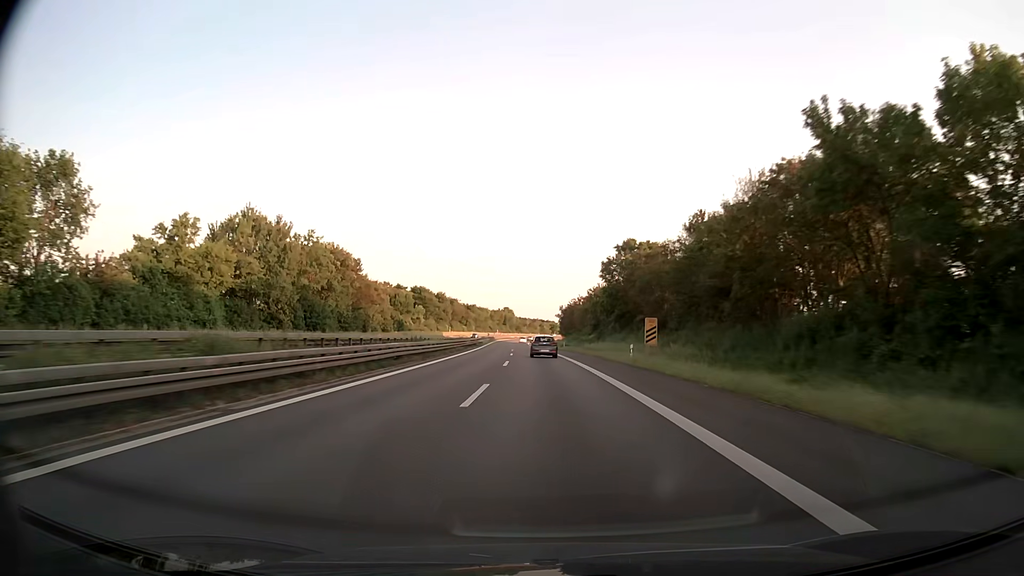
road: trunk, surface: asphalt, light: Day
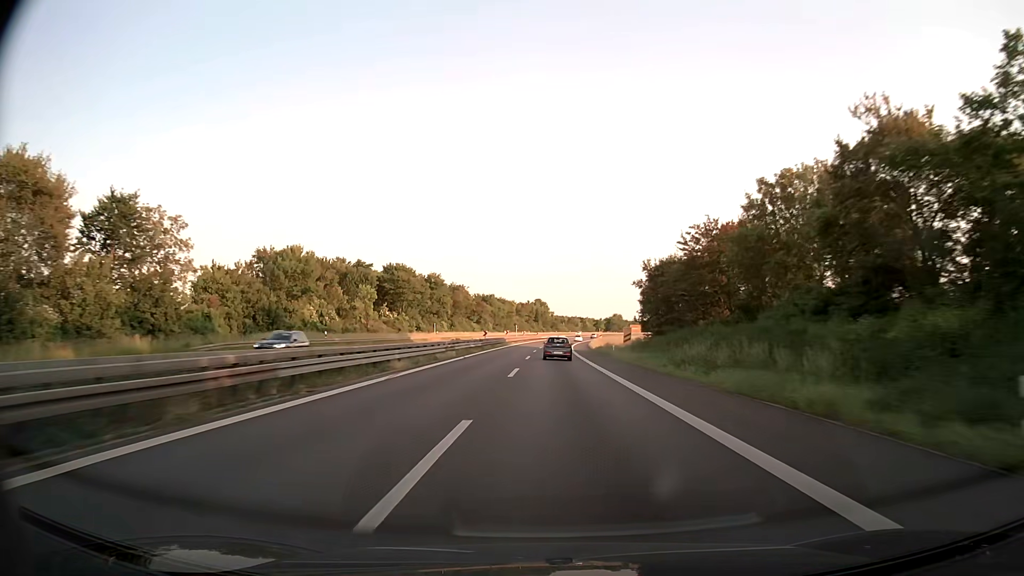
(-2.9, +80.2) m; -3°
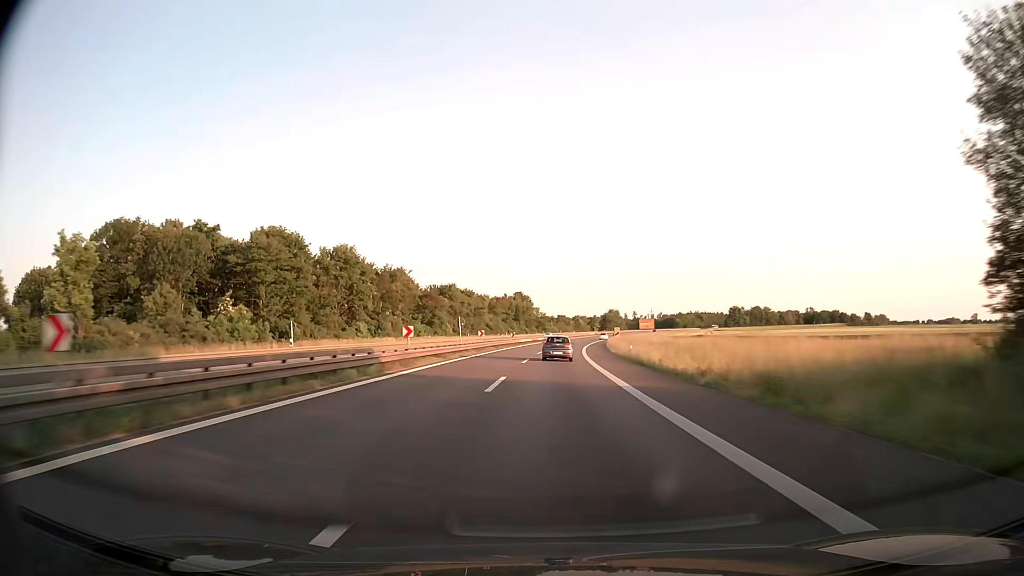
(+0.4, +60.3) m; +1°
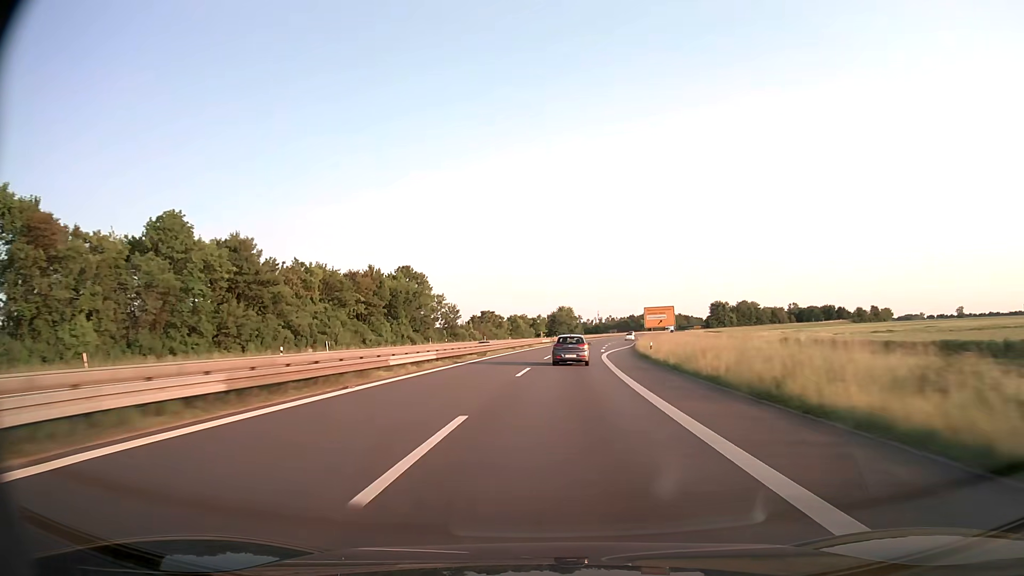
(+4.3, +101.5) m; +5°
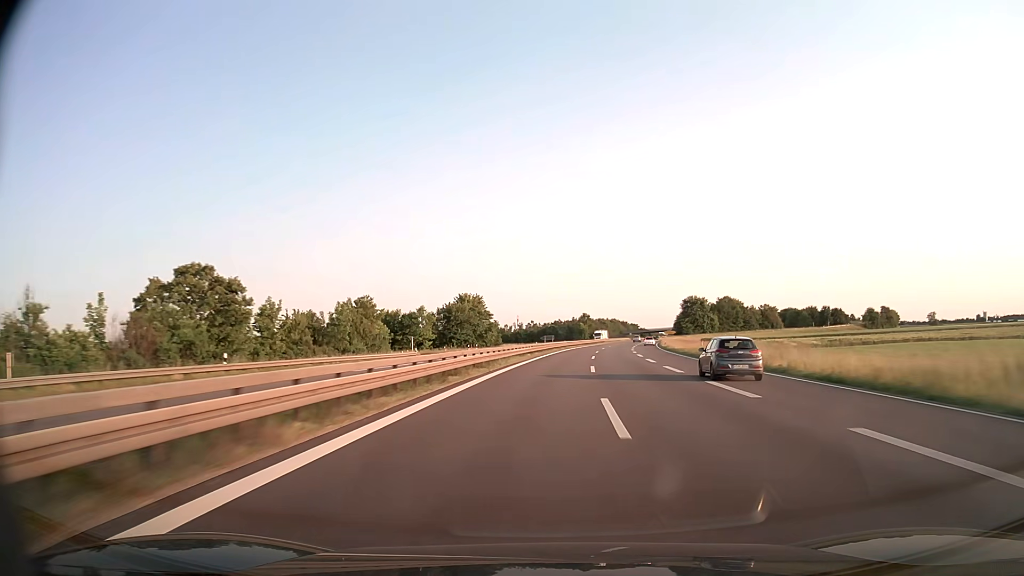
(+5.6, +104.8) m; +7°
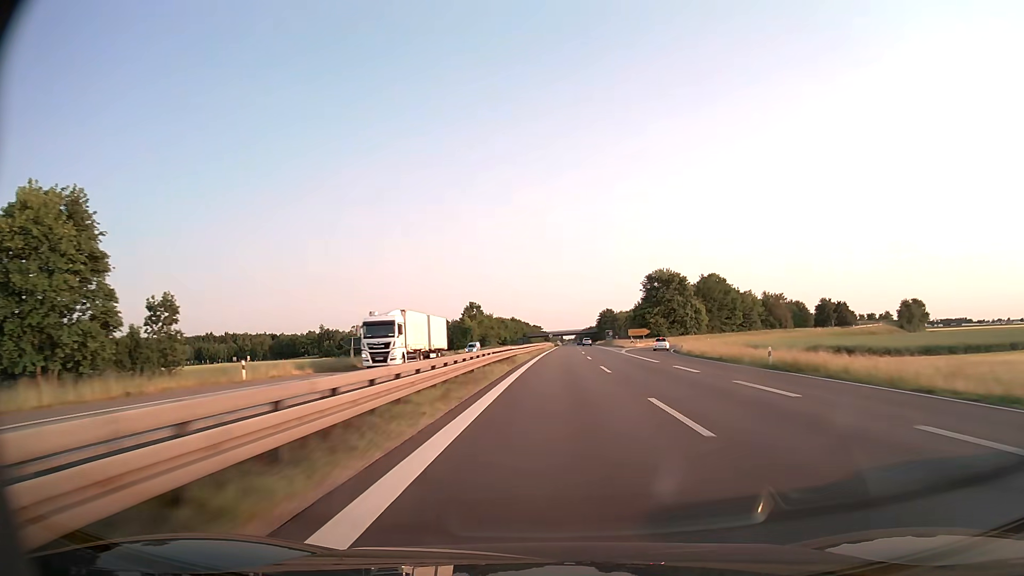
(+8.4, +108.6) m; +9°
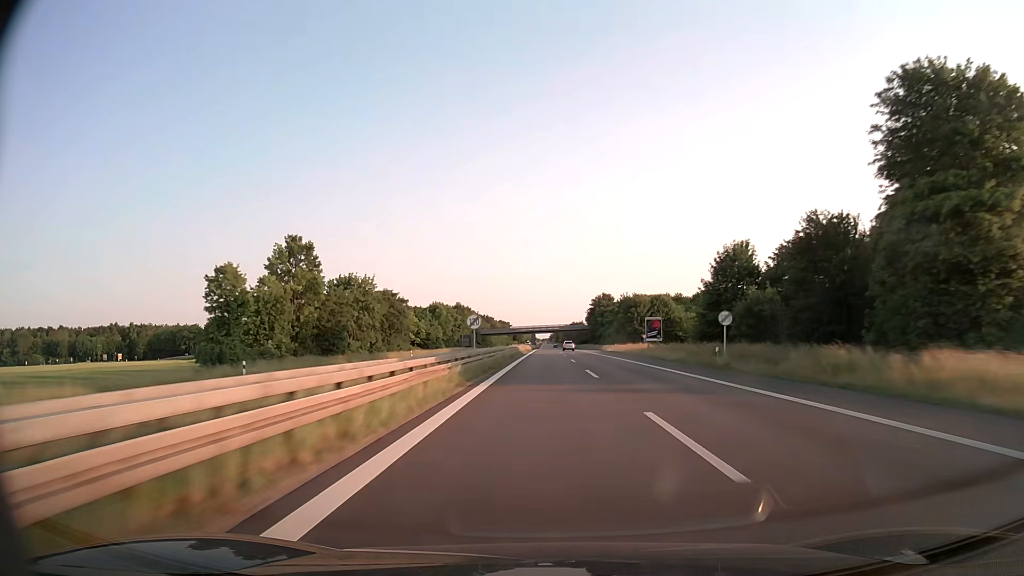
(+3.9, +111.7) m; +3°
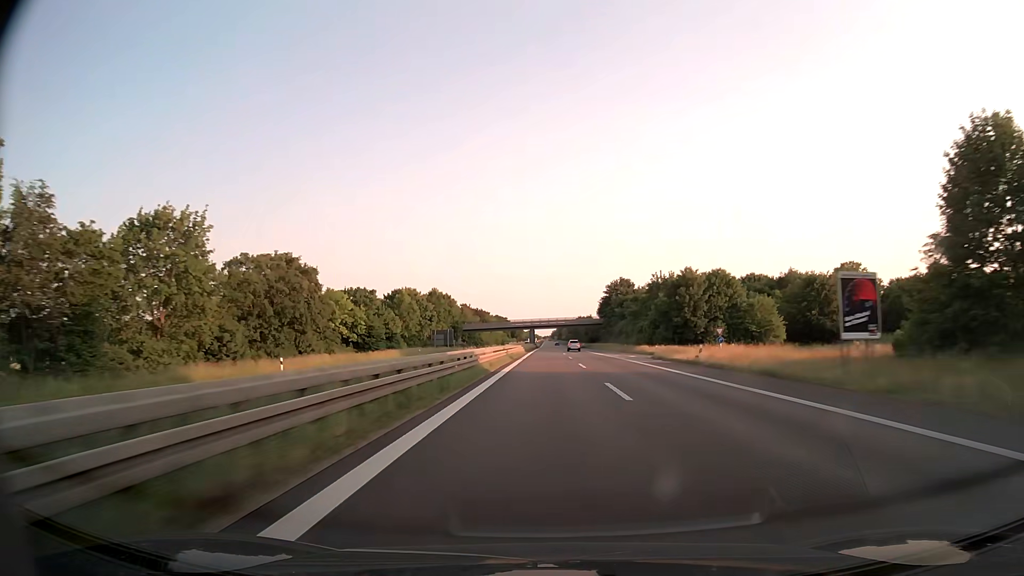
(-0.1, +45.6) m; 0°
(0, +10) (0, +20) (0, +30) (0, +40) (0, +50) (0, +60) (0, +70) (0, +80) (0, +90) (0, +100) m
